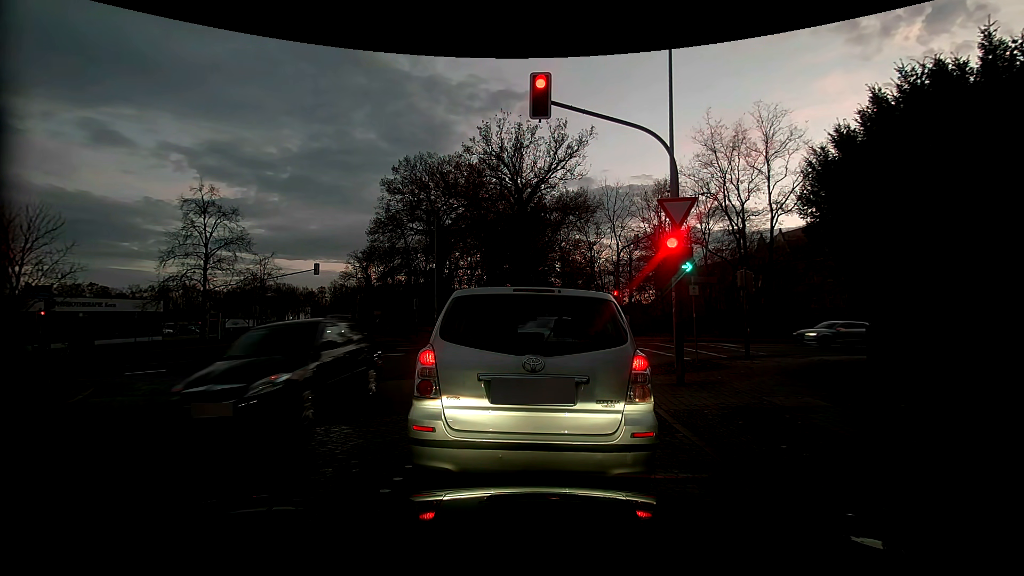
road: residential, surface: sett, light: Dusk
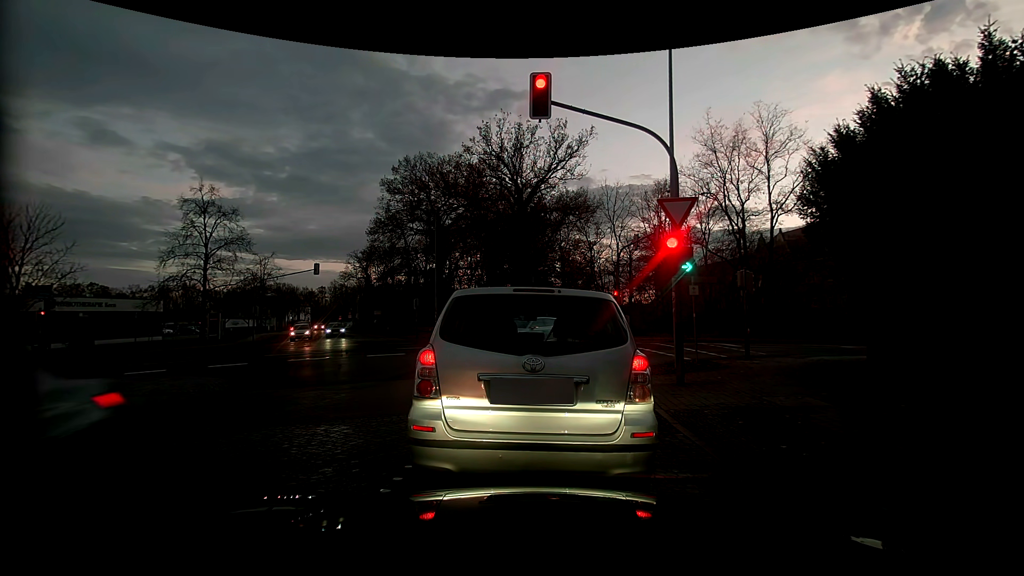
(0.0, 0.0) m; 0°
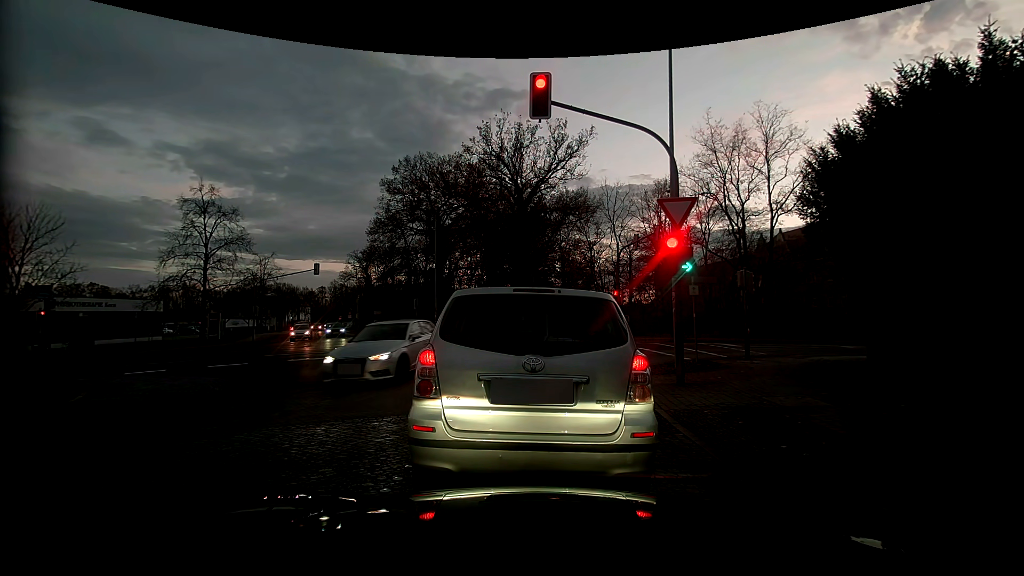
(0.0, 0.0) m; 0°
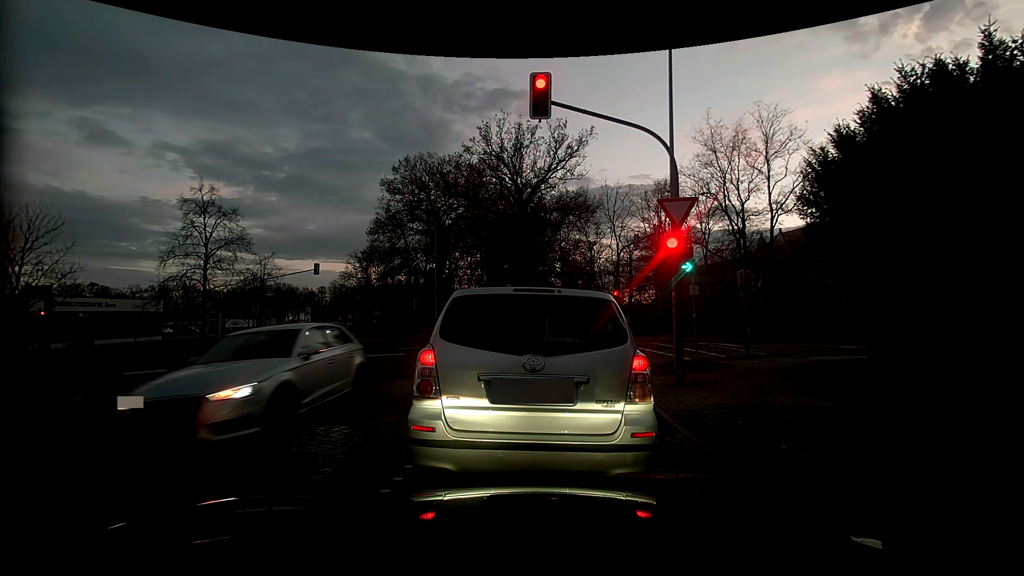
(0.0, 0.0) m; 0°
(0, +10) (-3, +20) (-10, +27) (-20, +29) (-29, +27) (-39, +25) (-49, +23) (-59, +21) (-69, +19) (-78, +17) m
